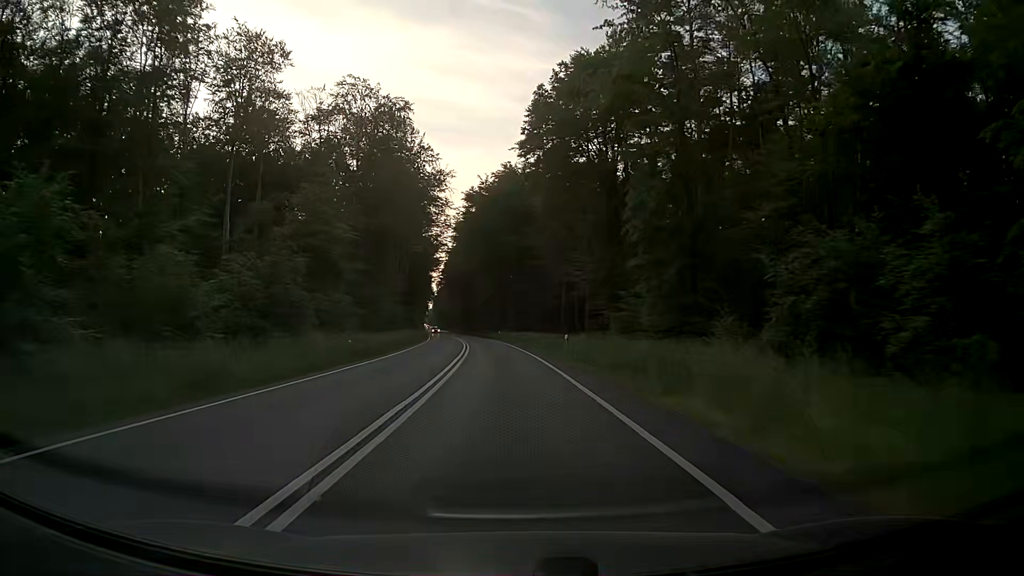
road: primary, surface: asphalt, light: Day
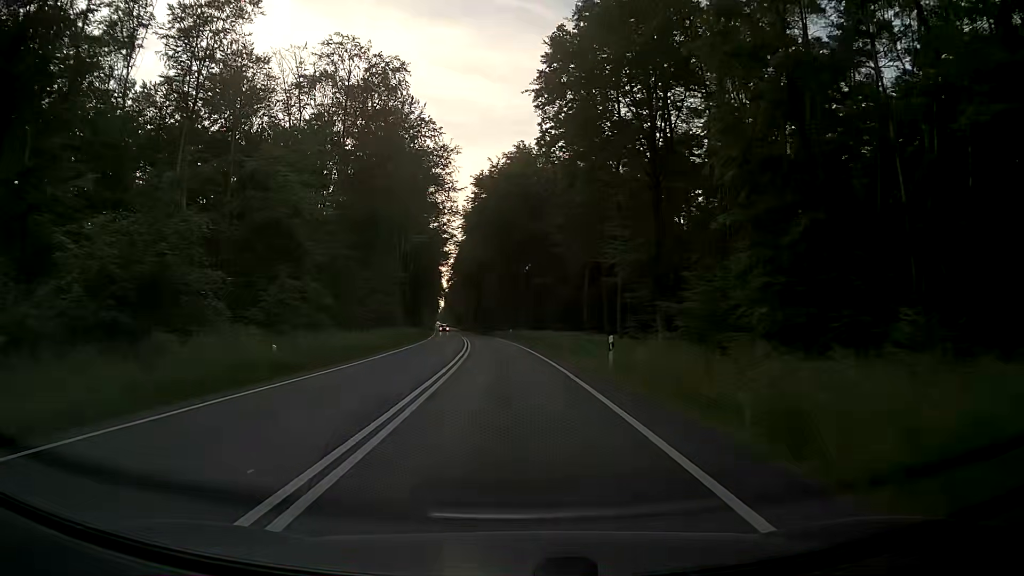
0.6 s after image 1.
(-0.1, +11.3) m; -1°
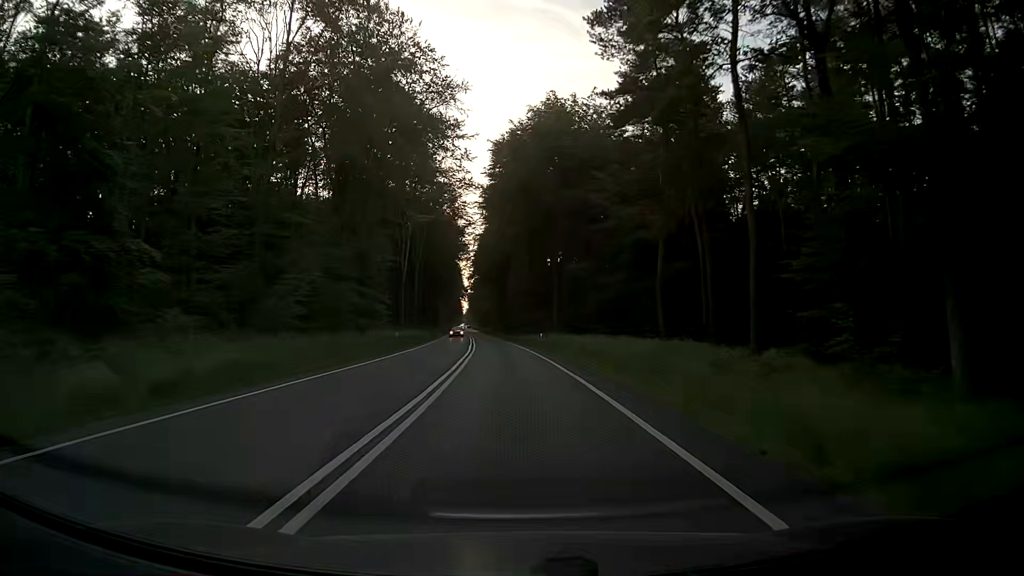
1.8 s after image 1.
(-0.3, +22.6) m; -2°
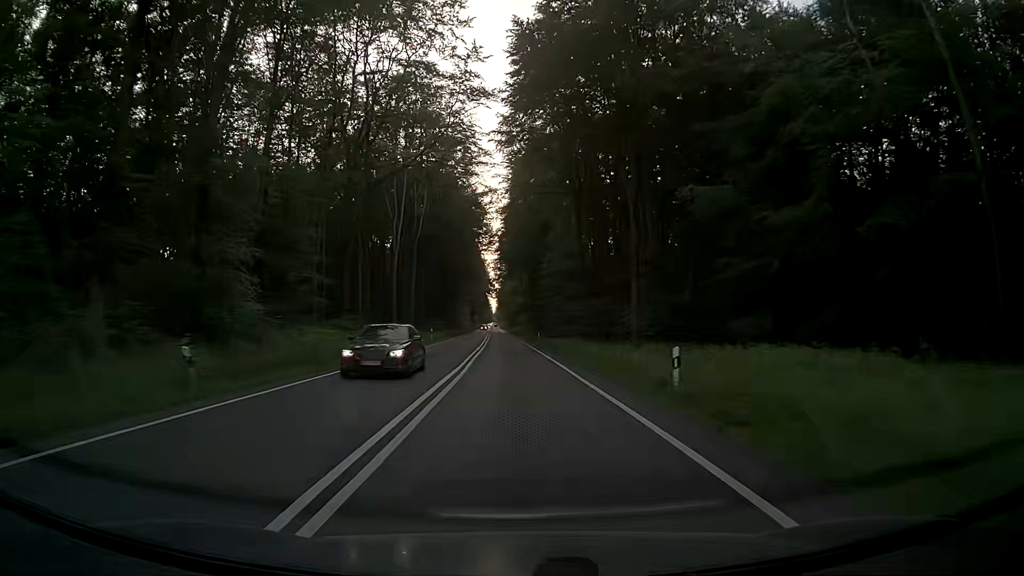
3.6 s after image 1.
(-1.1, +33.9) m; -3°
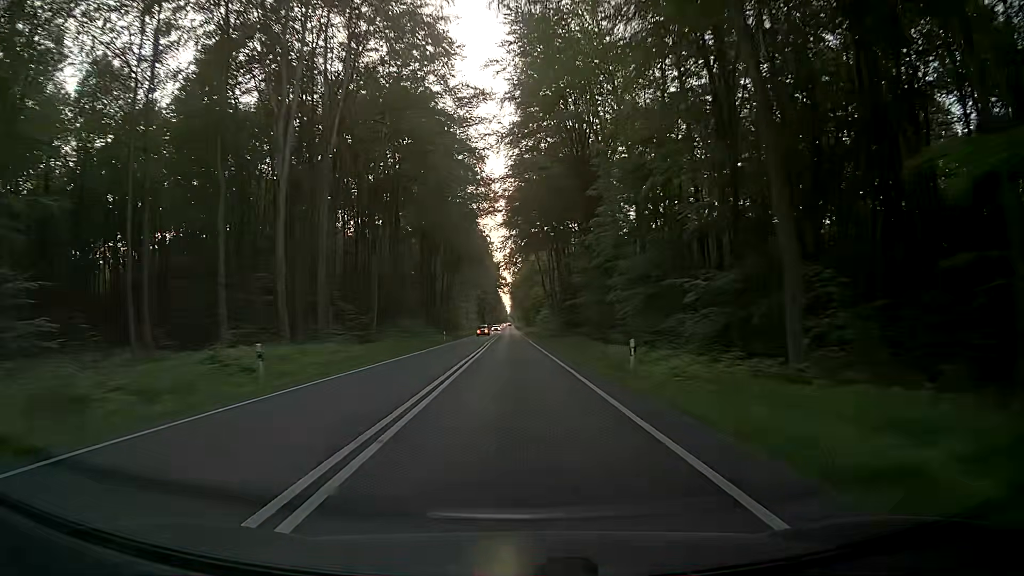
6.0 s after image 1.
(-0.8, +45.3) m; -2°
